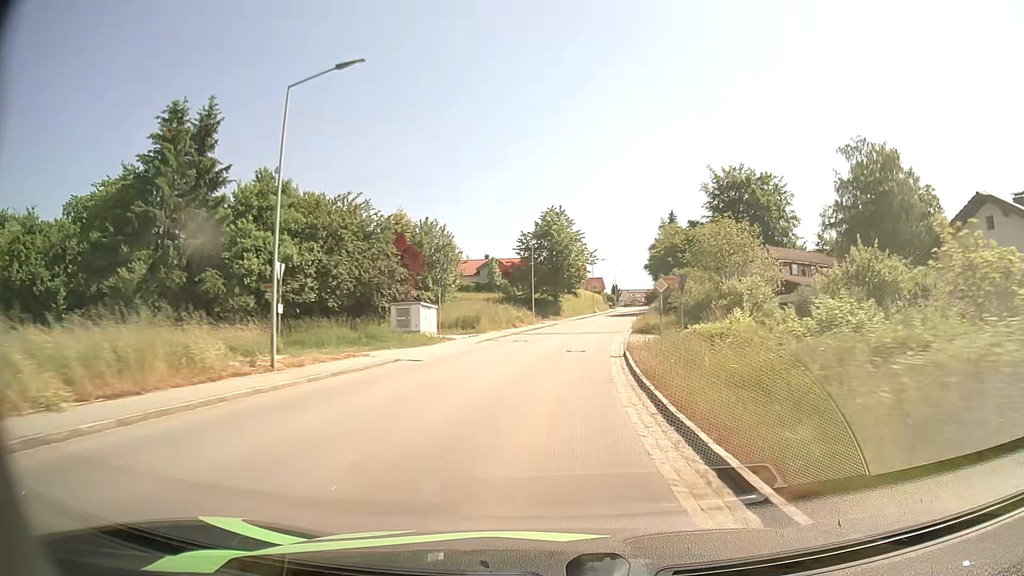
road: tertiary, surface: asphalt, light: Day
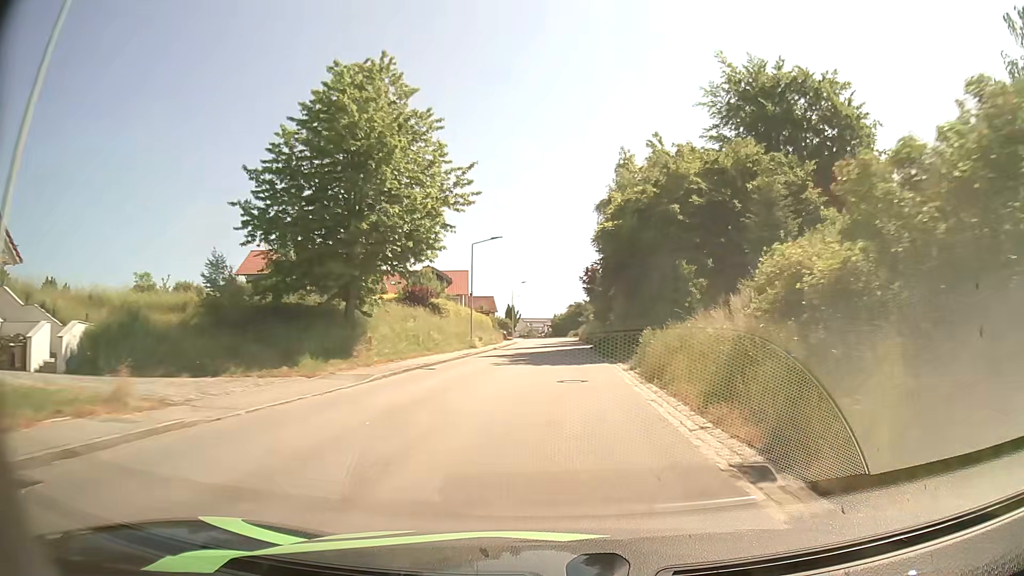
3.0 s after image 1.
(+4.5, +49.6) m; +10°
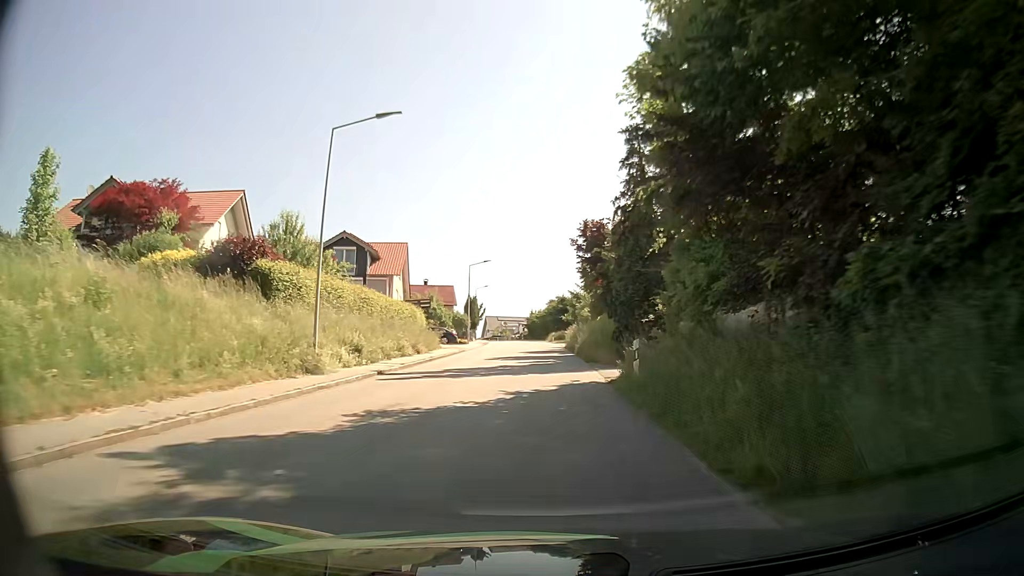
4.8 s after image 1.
(+0.7, +27.7) m; +3°
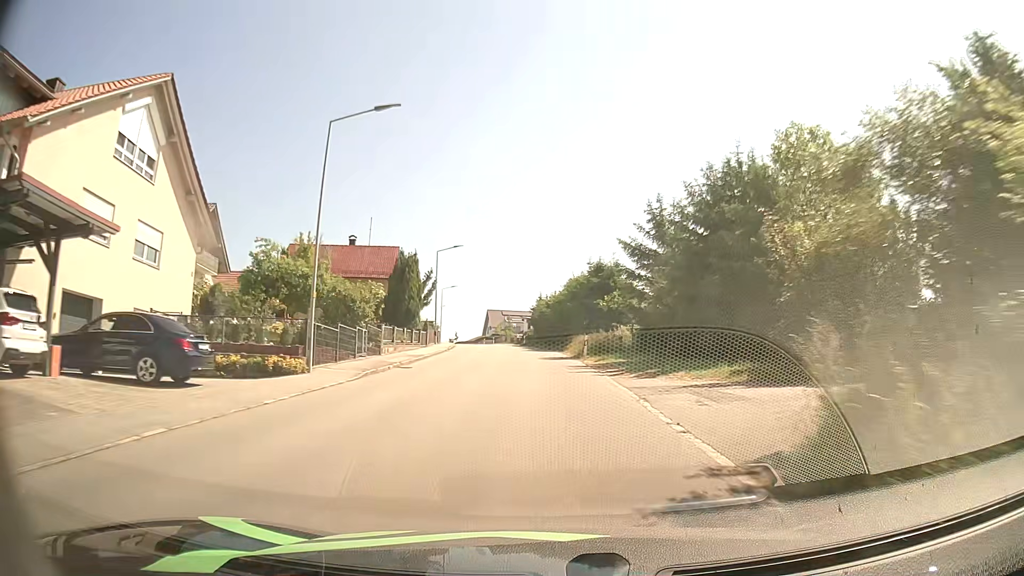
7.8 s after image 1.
(-0.9, +44.7) m; -3°
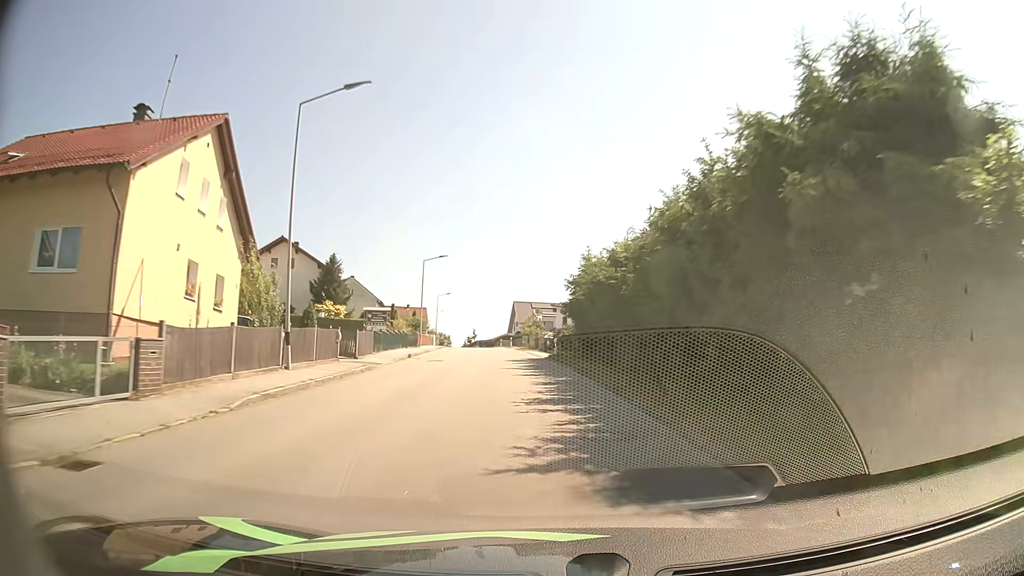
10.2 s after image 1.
(-0.4, +36.4) m; -2°
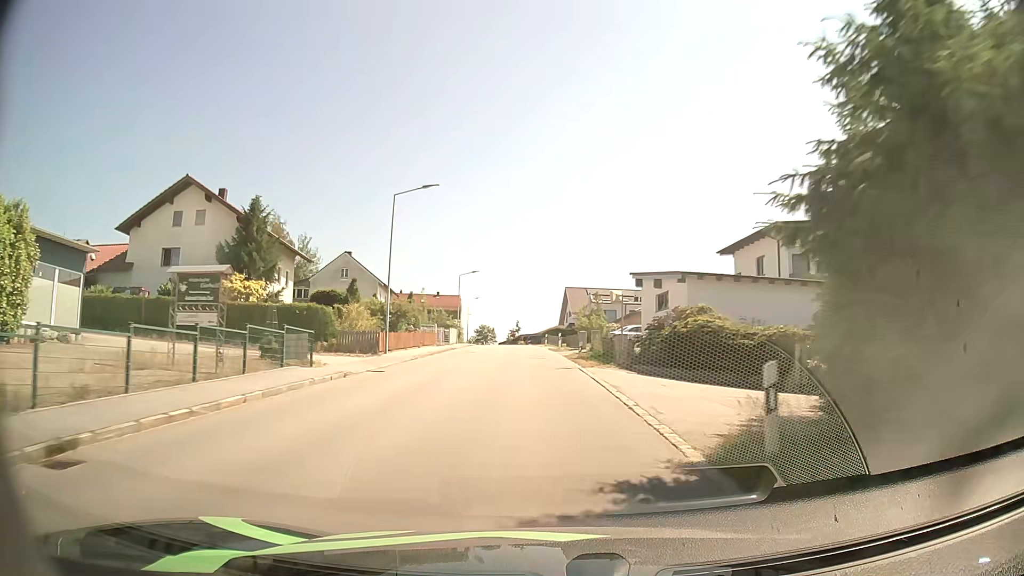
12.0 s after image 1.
(-1.0, +27.3) m; -4°
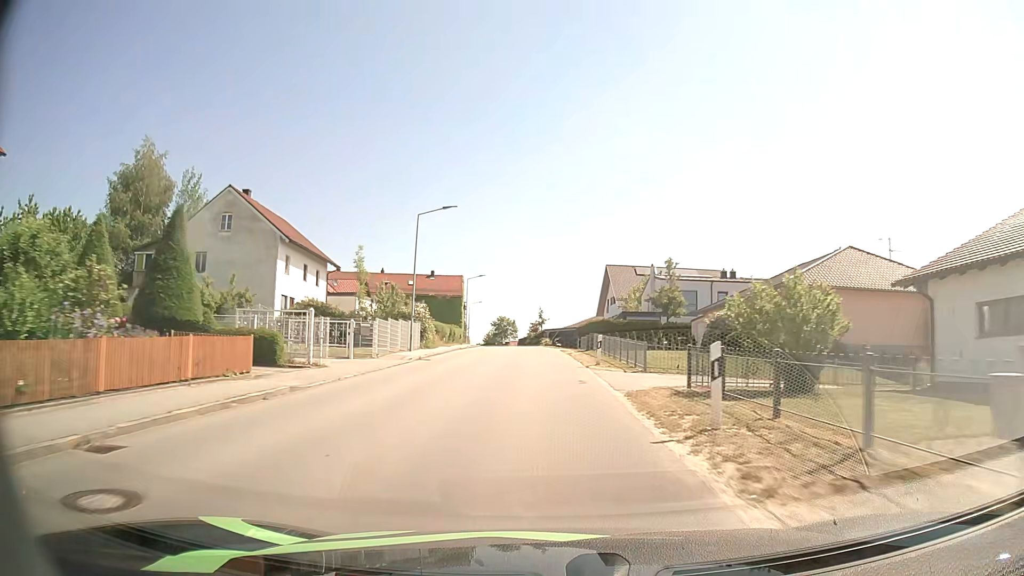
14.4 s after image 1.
(-0.9, +36.1) m; -2°
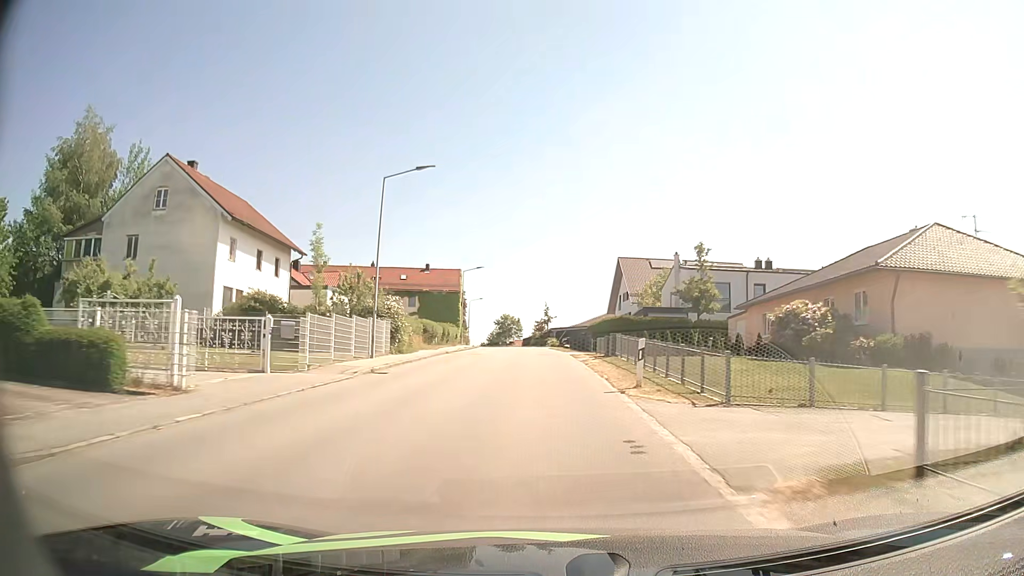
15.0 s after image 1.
(0.0, +9.0) m; -1°
(0, +10) (0, +20) (0, +30) (-1, +40) (-1, +50) (-1, +60) (-2, +70) (-3, +80) (-4, +90) (-5, +100) m
